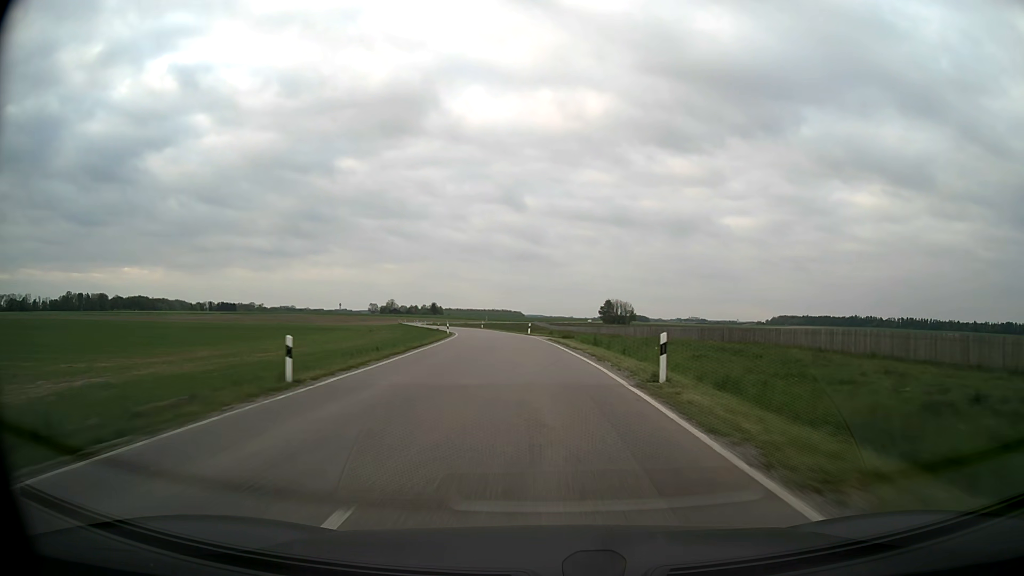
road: secondary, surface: asphalt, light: Day
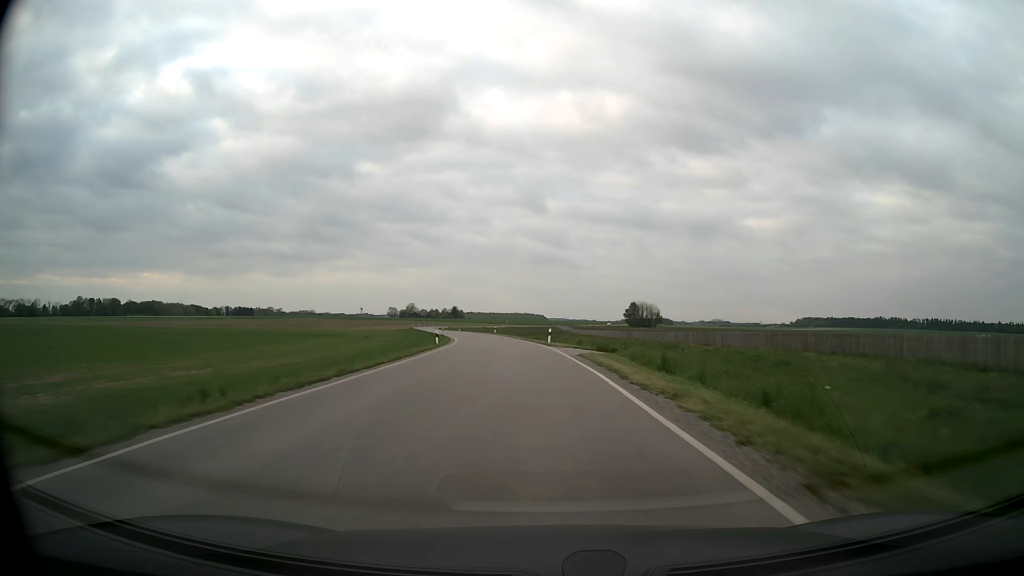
(-0.3, +16.2) m; -2°
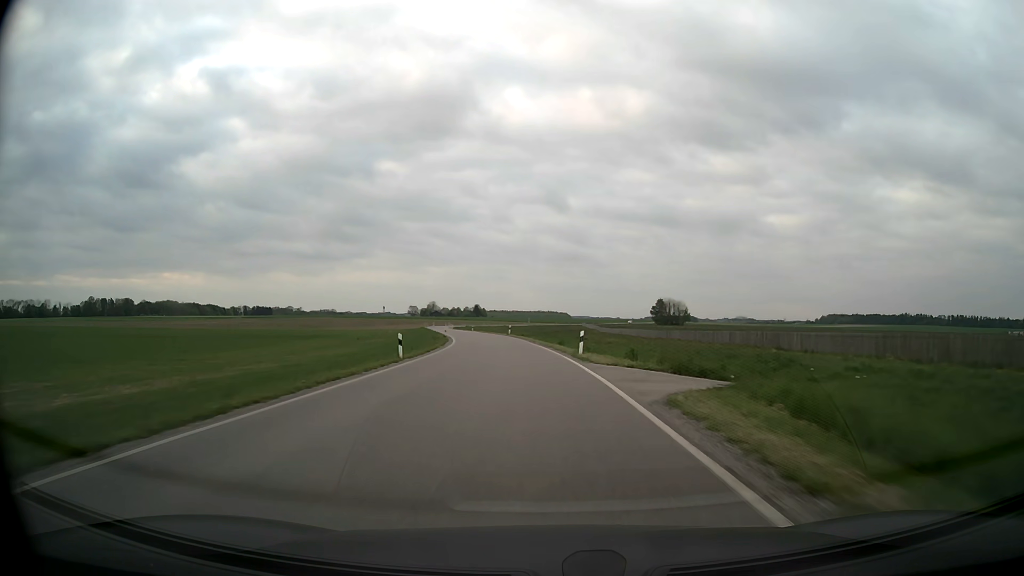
(-0.3, +16.2) m; -2°
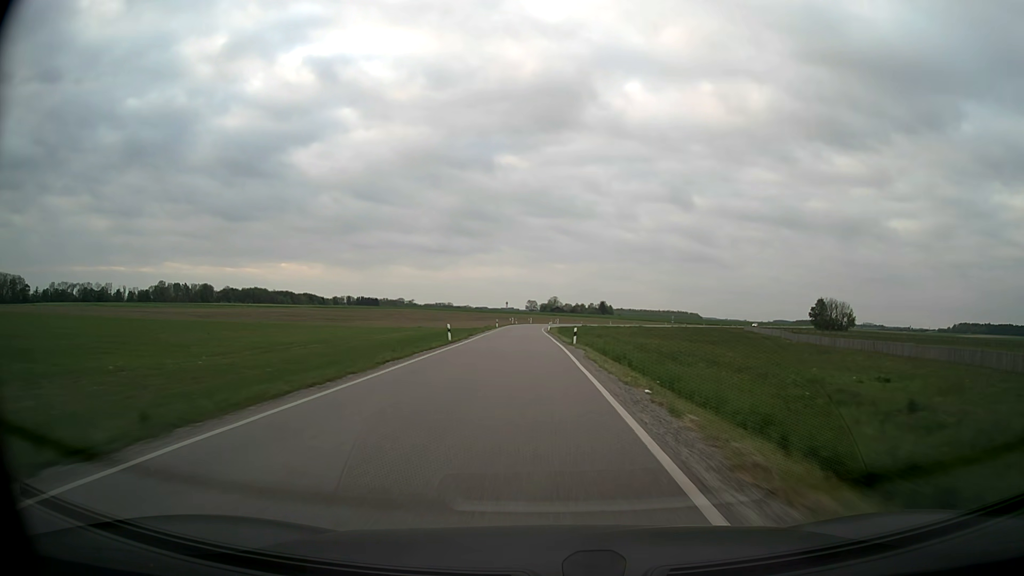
(-7.7, +80.1) m; -11°
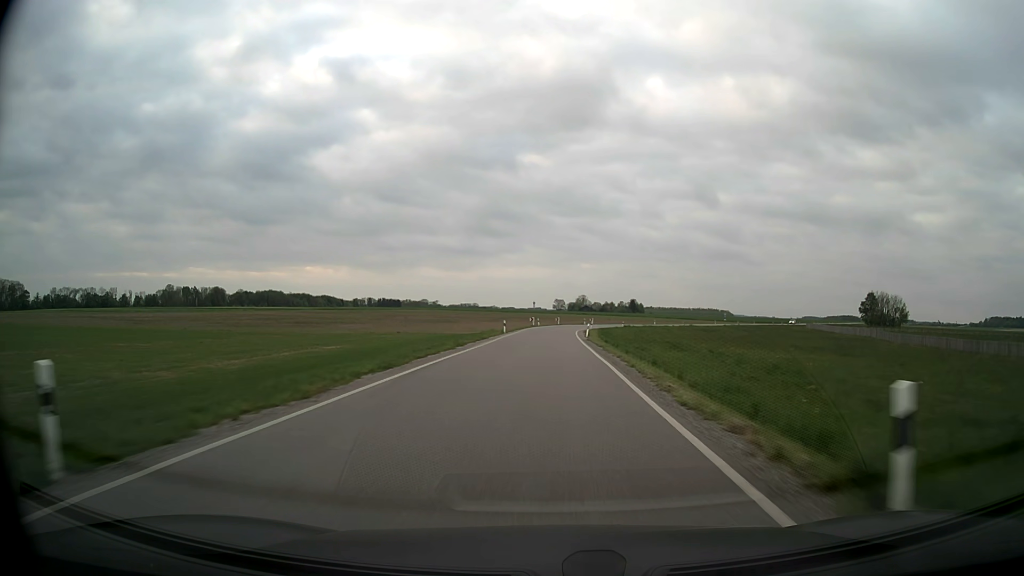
(-0.8, +32.0) m; -2°
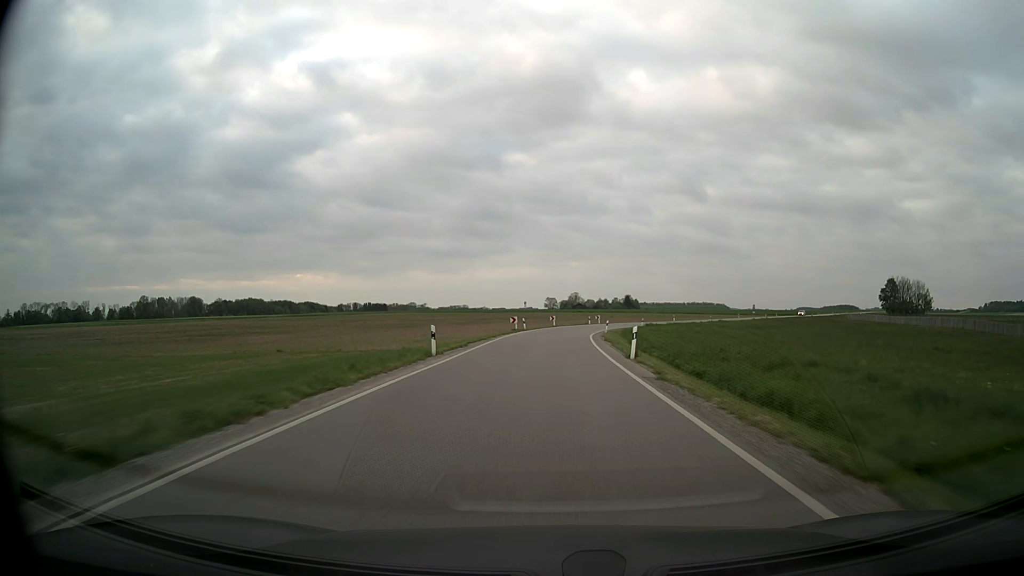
(+0.1, +31.7) m; +1°
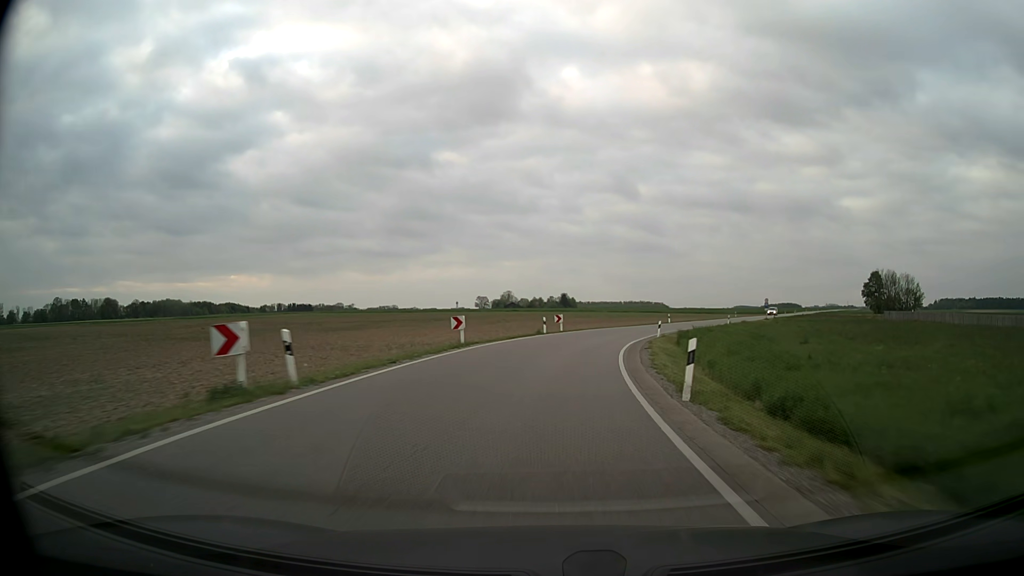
(+1.3, +45.1) m; +5°
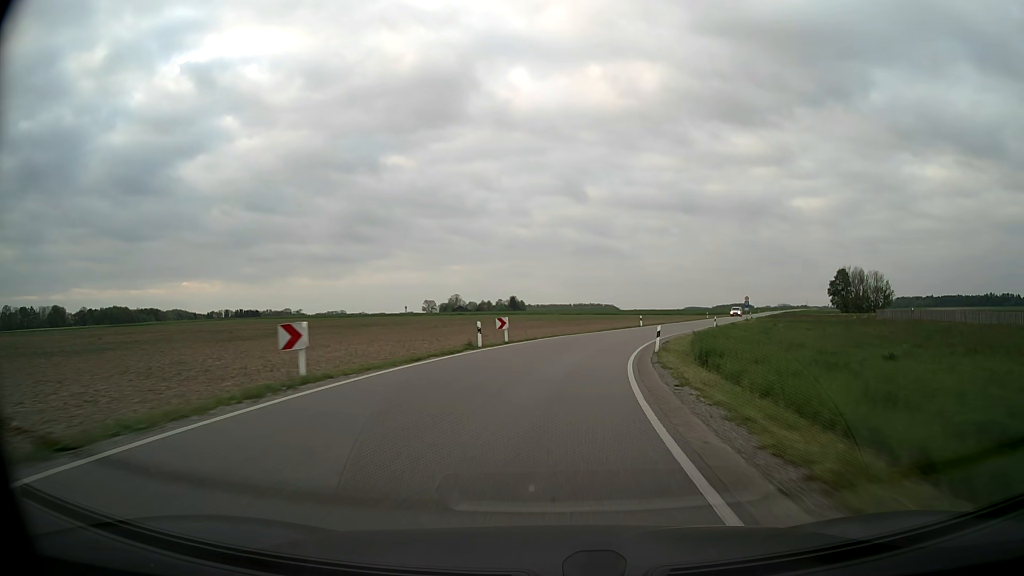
(+0.5, +14.2) m; +3°
(0, +10) (+2, +20) (+4, +30) (+6, +39) (+9, +49) (+13, +58) (+17, +67) (+21, +77) (+25, +86) (+29, +95) m
